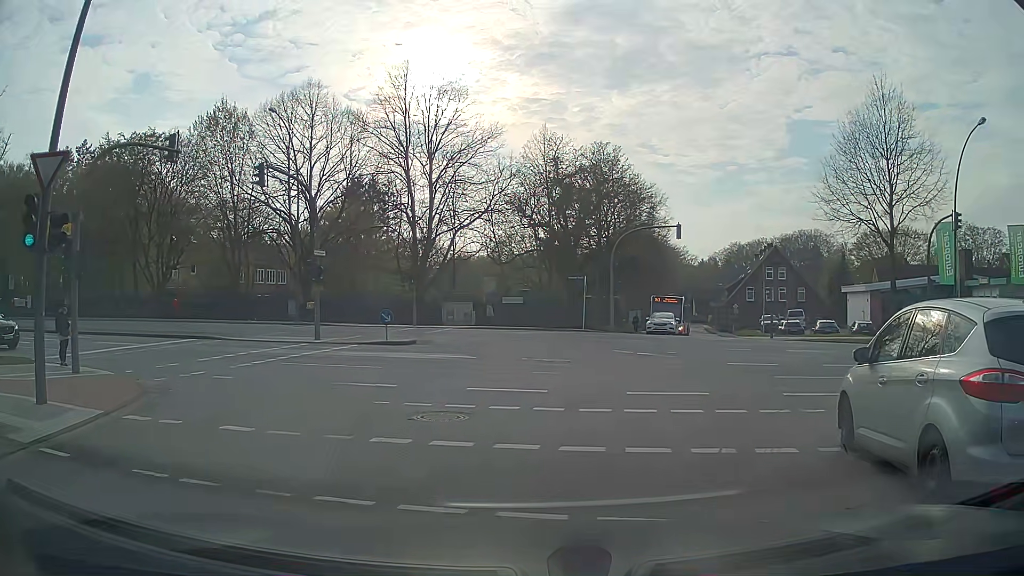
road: secondary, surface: asphalt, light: Day
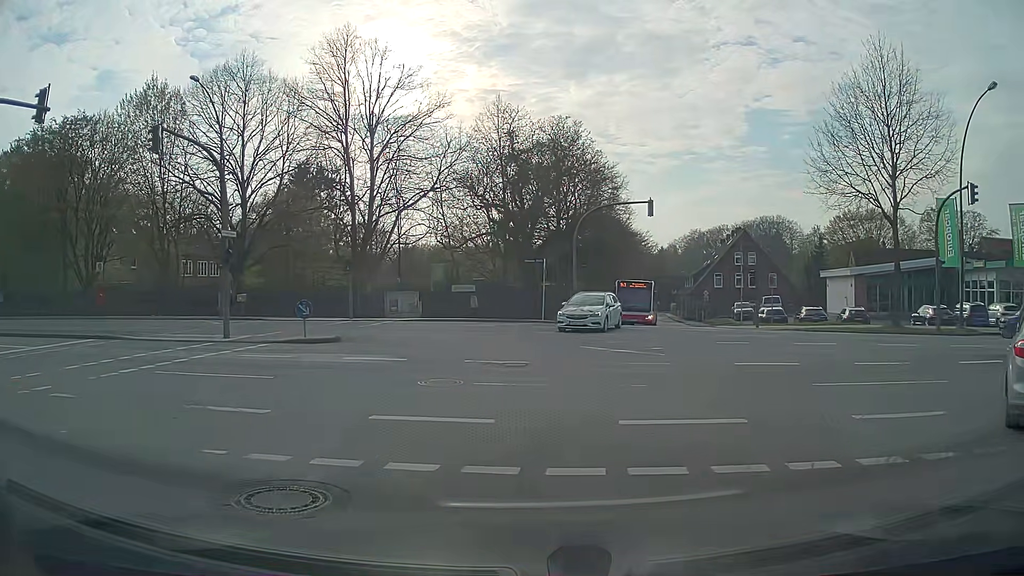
(+0.1, +4.9) m; +3°
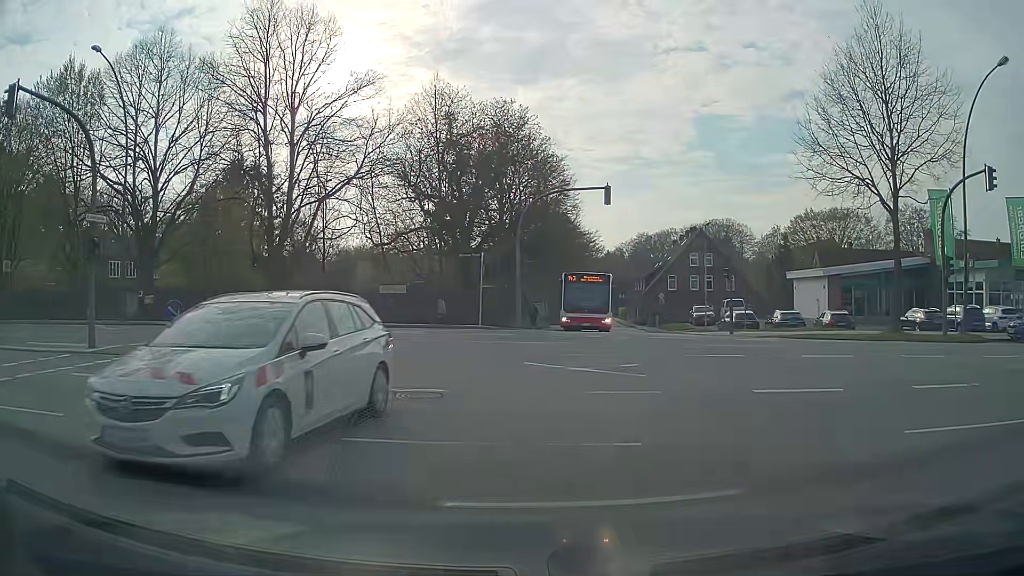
(+0.1, +4.9) m; +4°
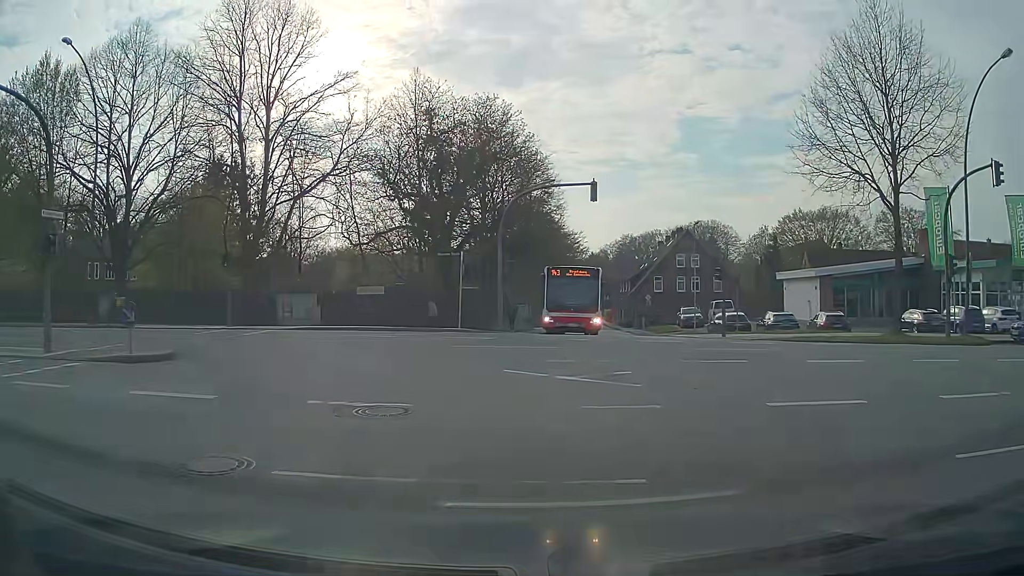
(0.0, +1.4) m; +2°
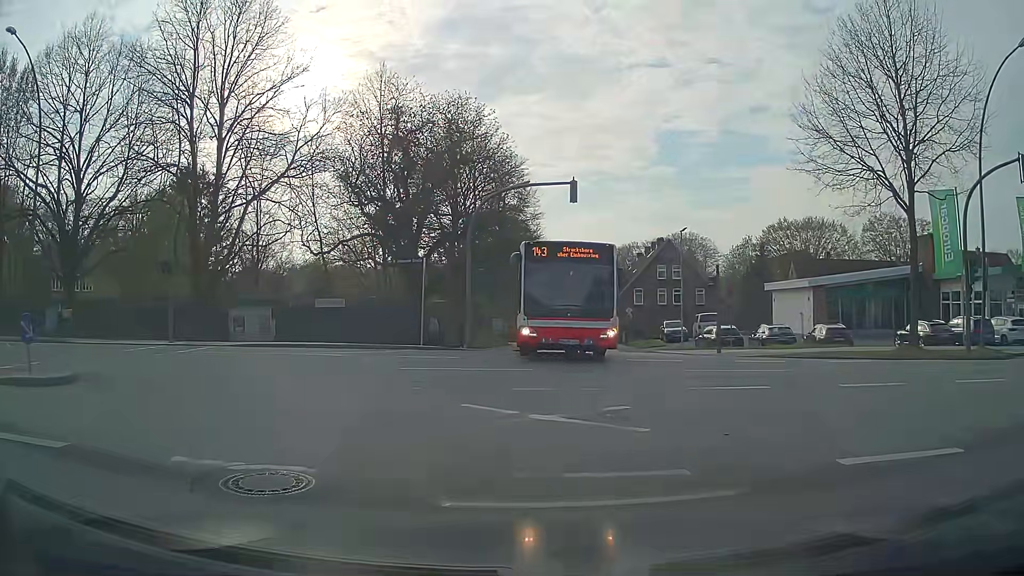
(+0.1, +2.9) m; +3°
